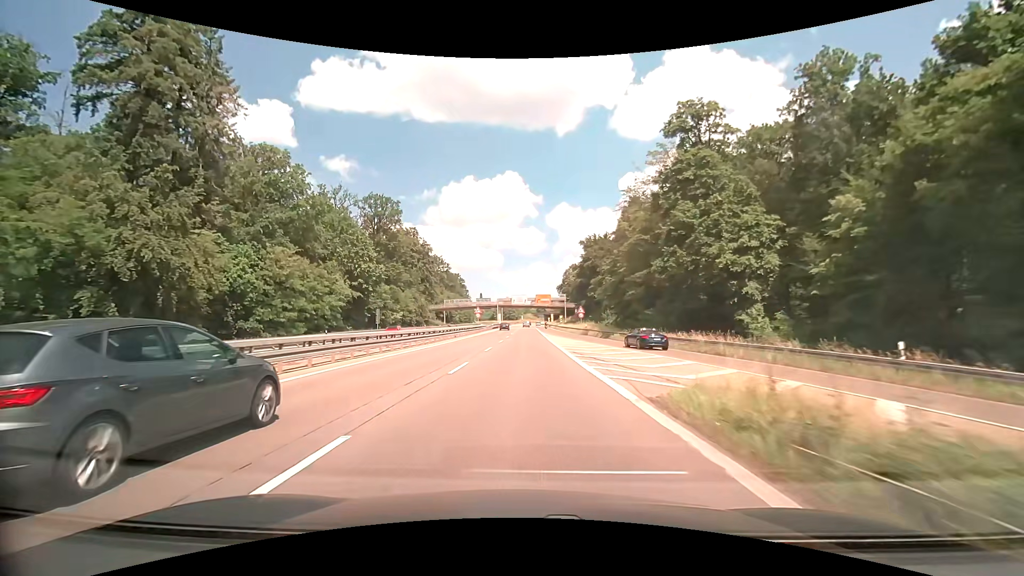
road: trunk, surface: asphalt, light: Day
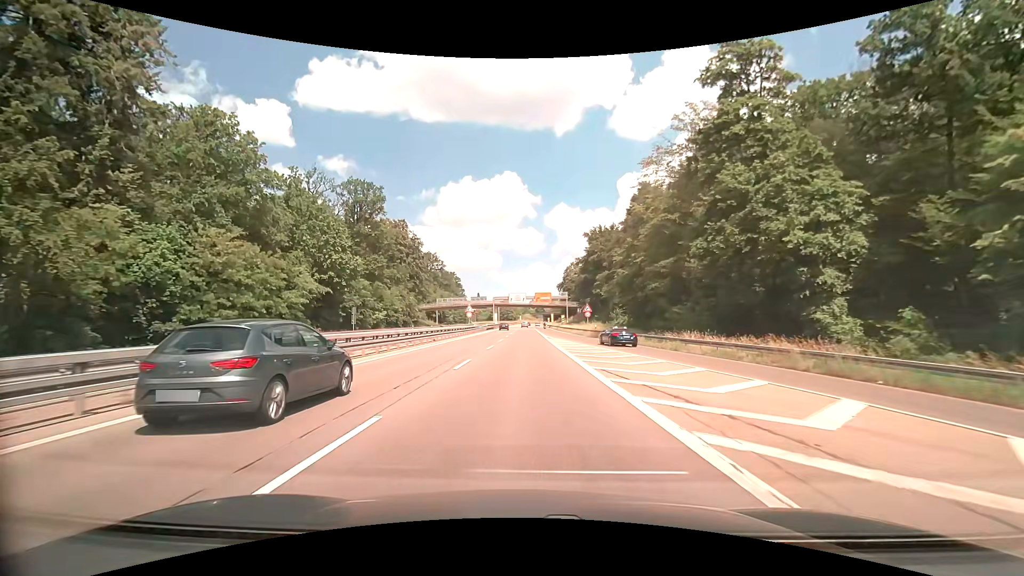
(0.0, +10.5) m; 0°
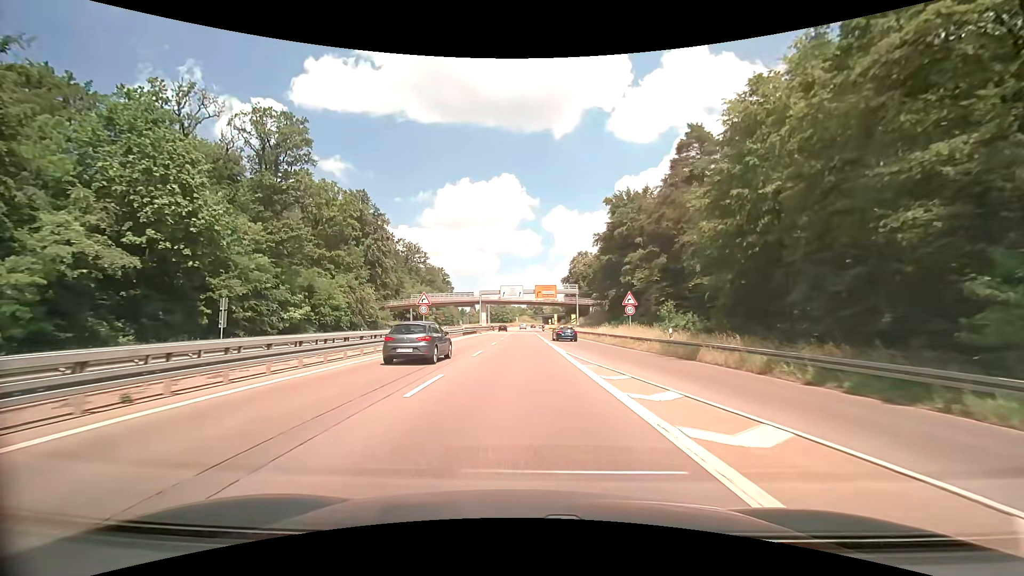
(+0.1, +29.9) m; 0°
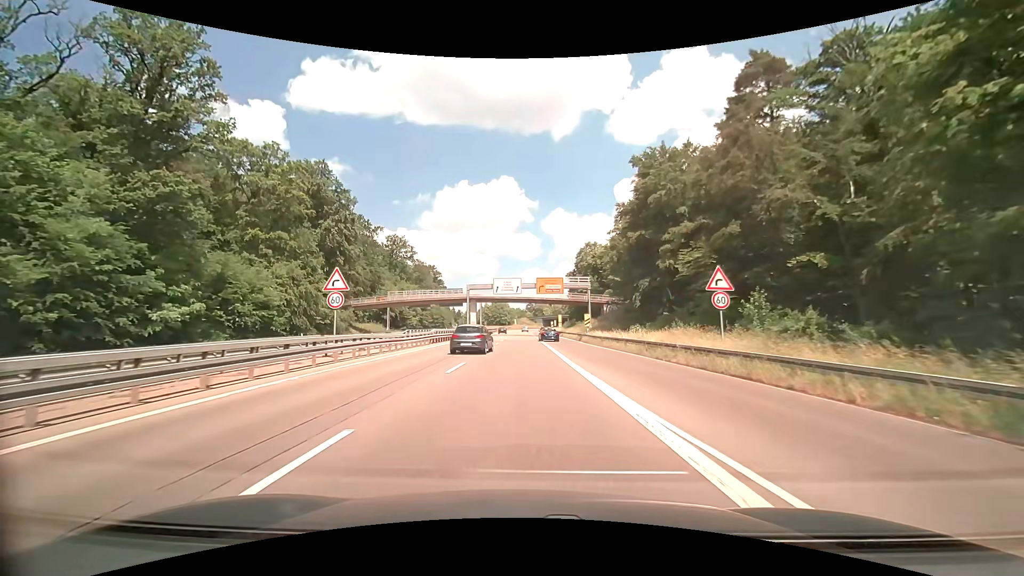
(+0.1, +18.8) m; 0°
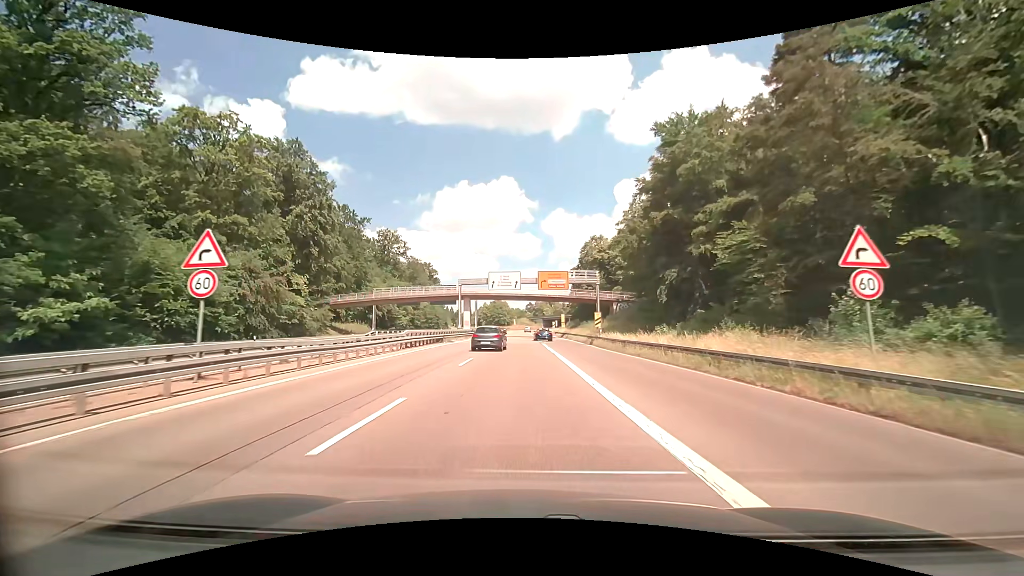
(0.0, +9.1) m; 0°
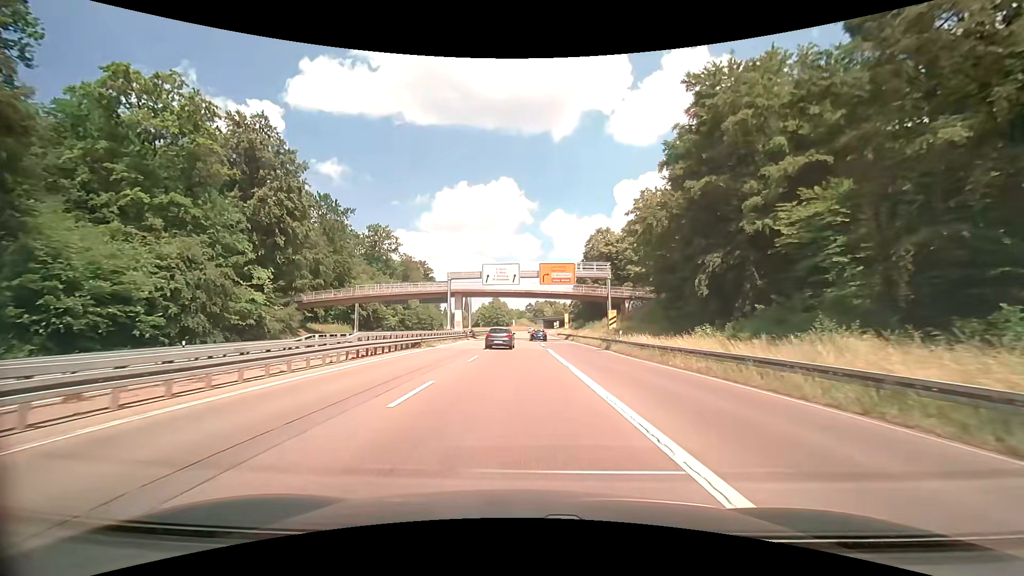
(0.0, +9.0) m; 0°
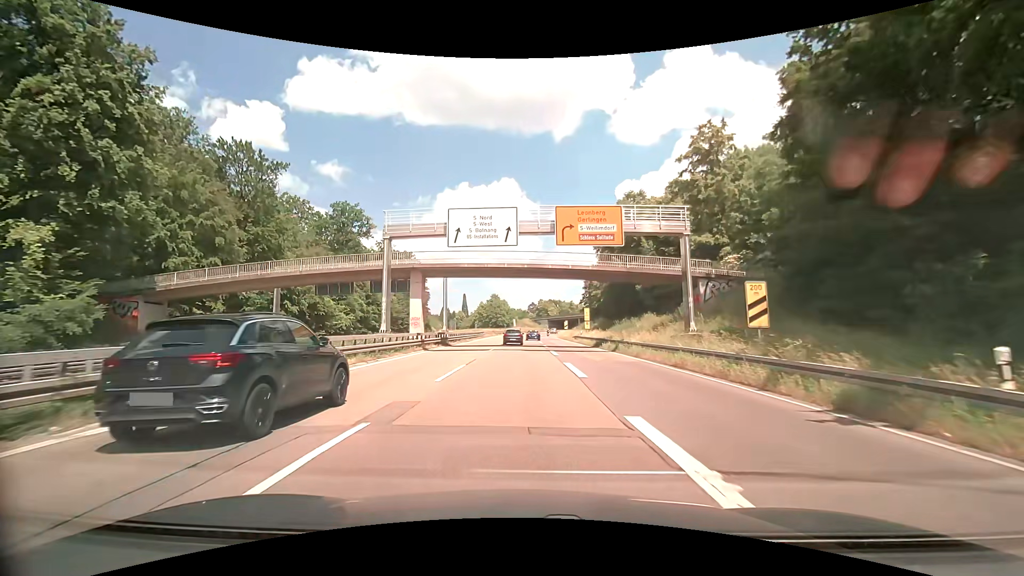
(-0.1, +26.6) m; 0°
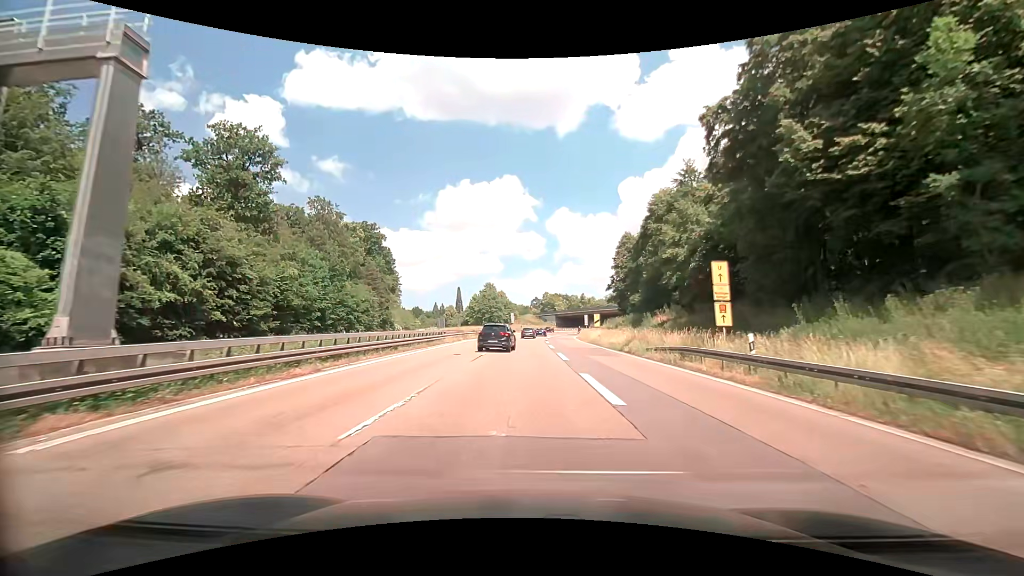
(0.0, +42.8) m; 0°
(0, +10) (0, +20) (0, +30) (0, +40) (+1, +50) (+1, +60) (+2, +70) (+2, +80) (+3, +90) (+5, +100) m
